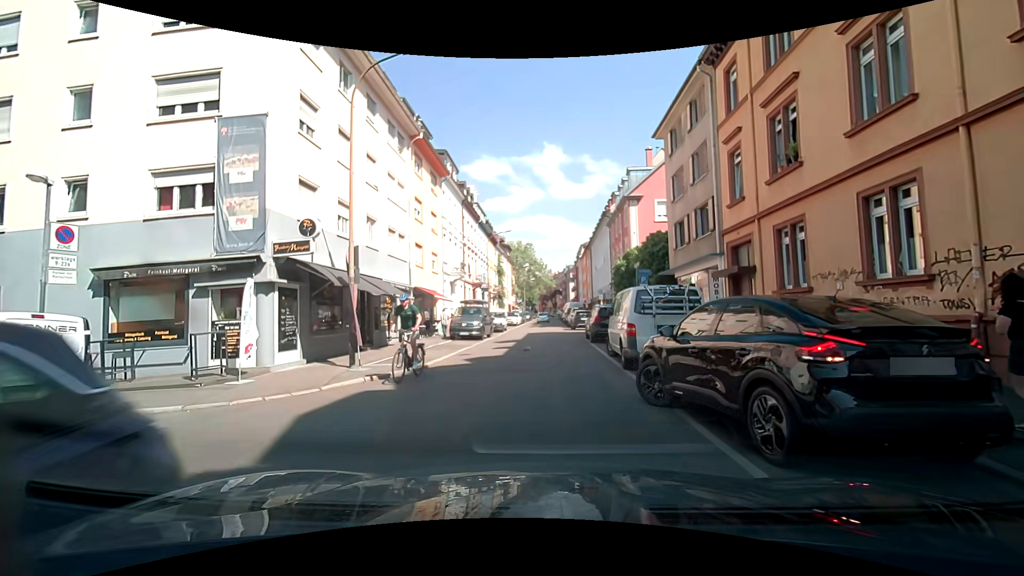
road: residential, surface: asphalt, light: Day
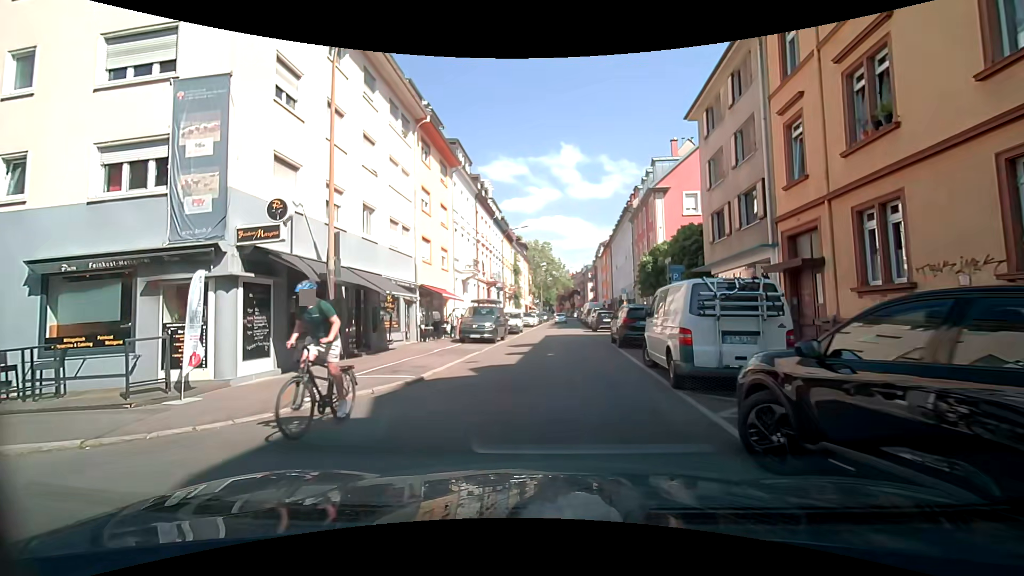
(-0.1, +2.9) m; -3°
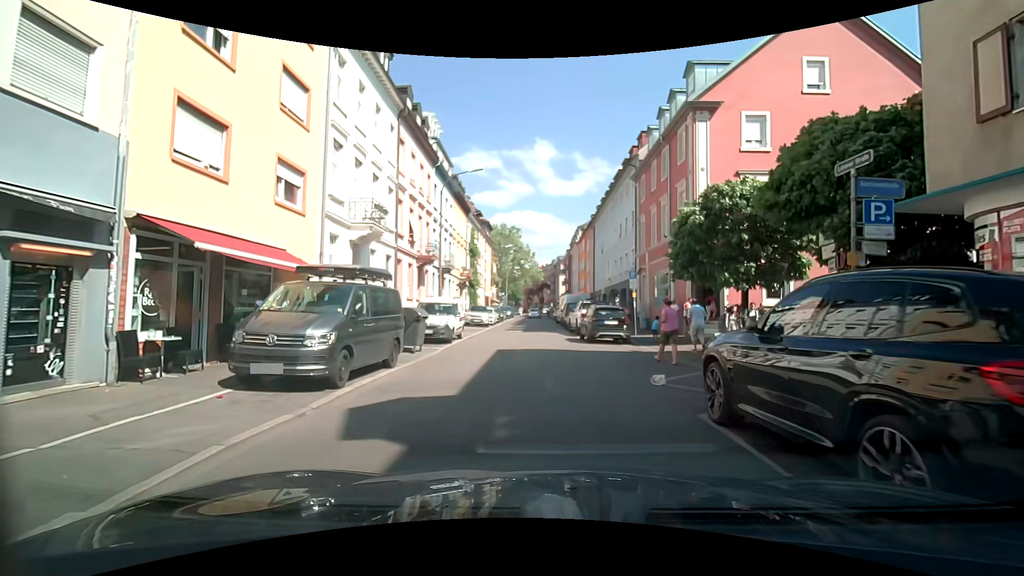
(+0.8, +16.2) m; +2°
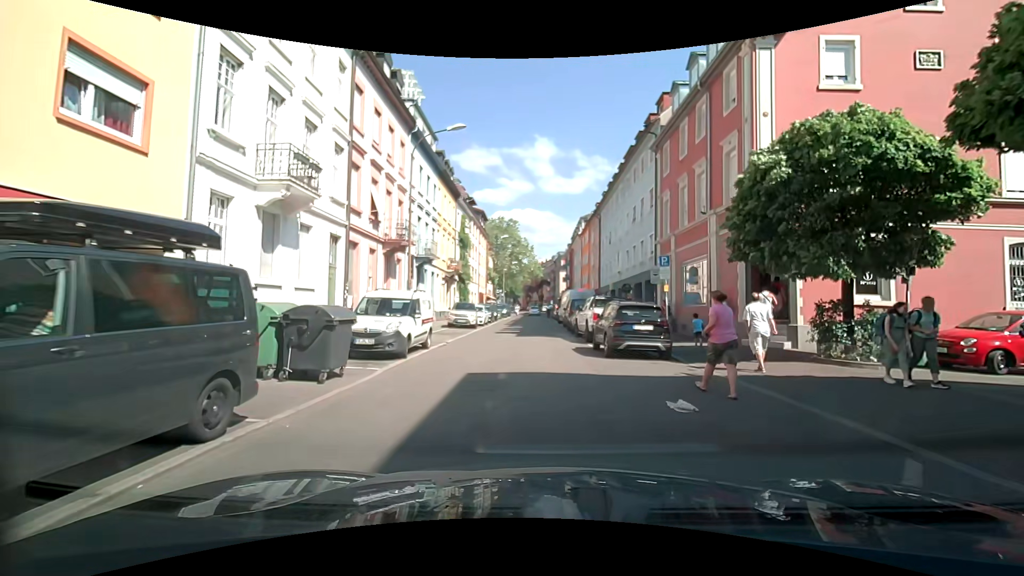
(+0.2, +6.5) m; +2°
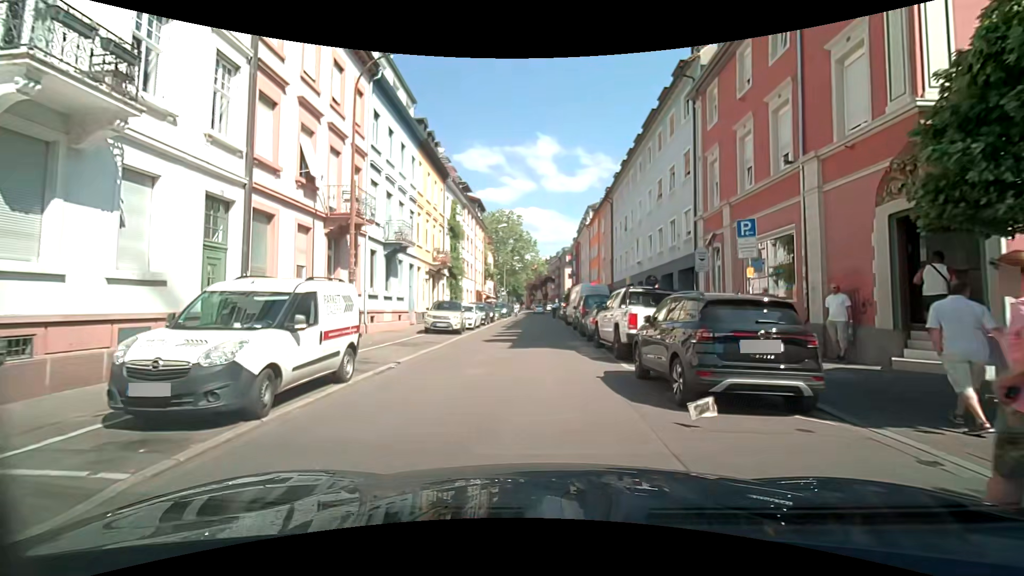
(0.0, +7.0) m; -1°
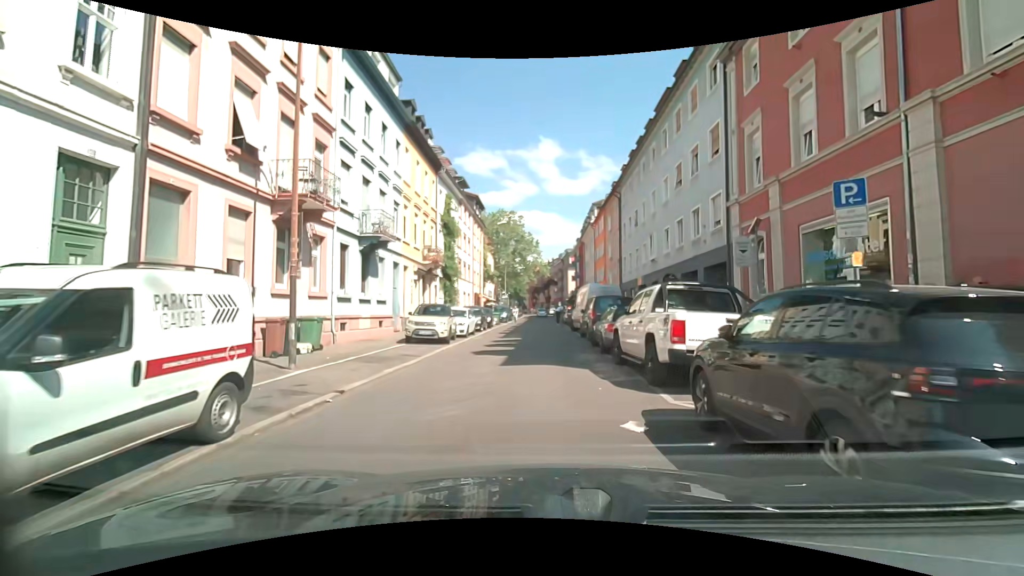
(0.0, +3.7) m; 0°
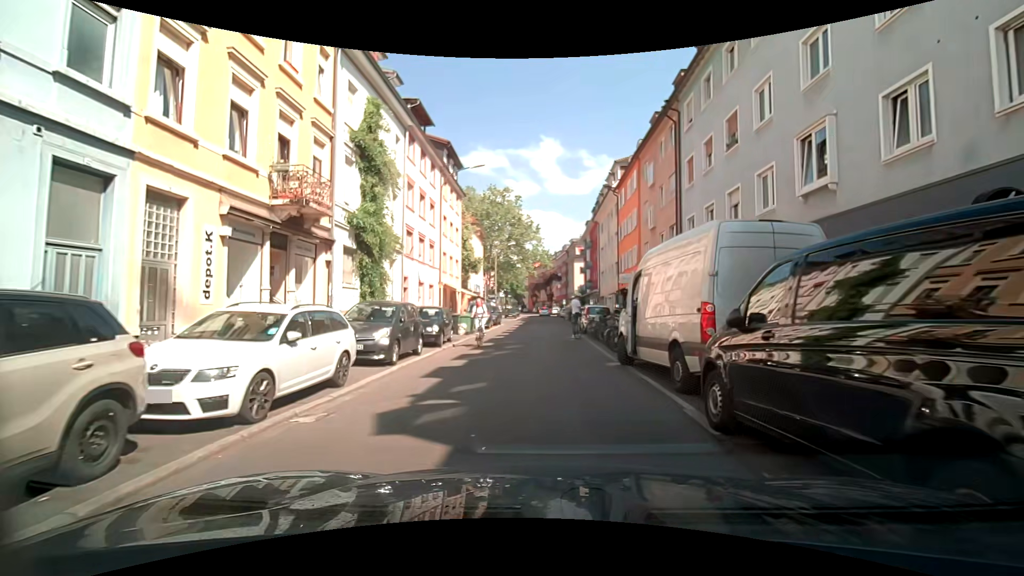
(-0.2, +18.2) m; +1°
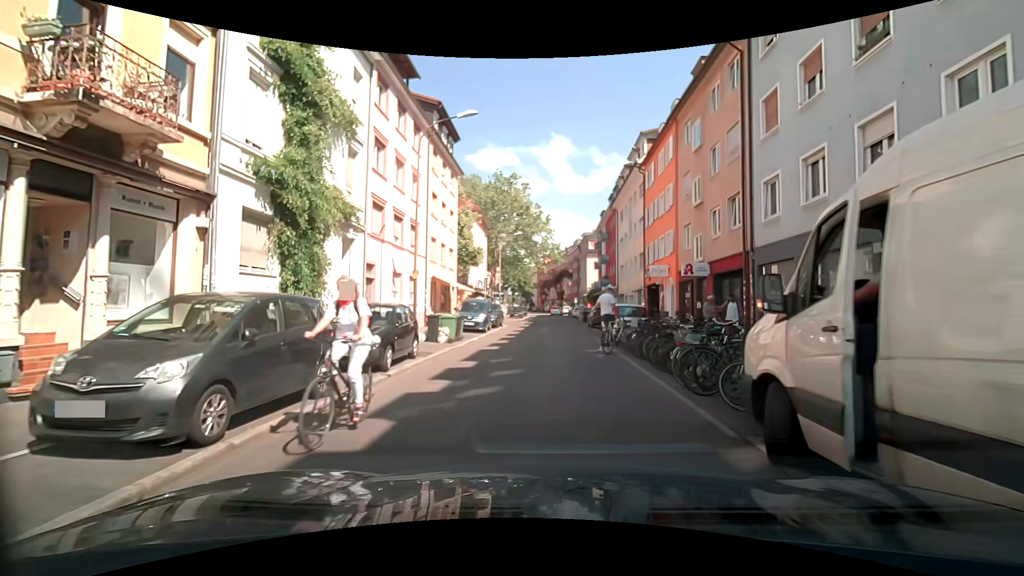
(-0.1, +7.1) m; -1°
(0, +10) (0, +20) (0, +30) (0, +40) (0, +50) (-1, +60) (-1, +70) (-1, +80) (-1, +90) (-2, +100) m
